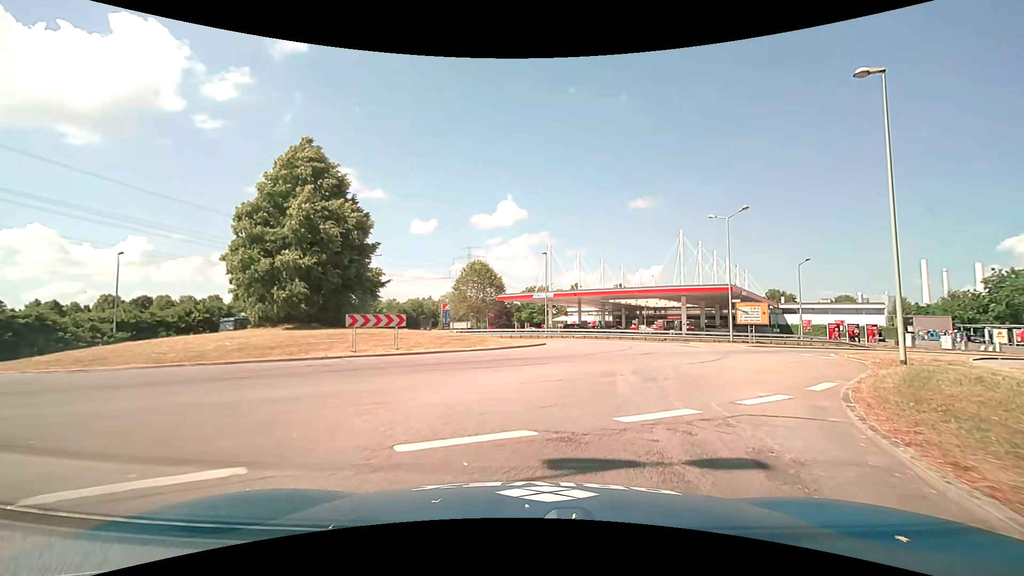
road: primary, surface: asphalt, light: Day
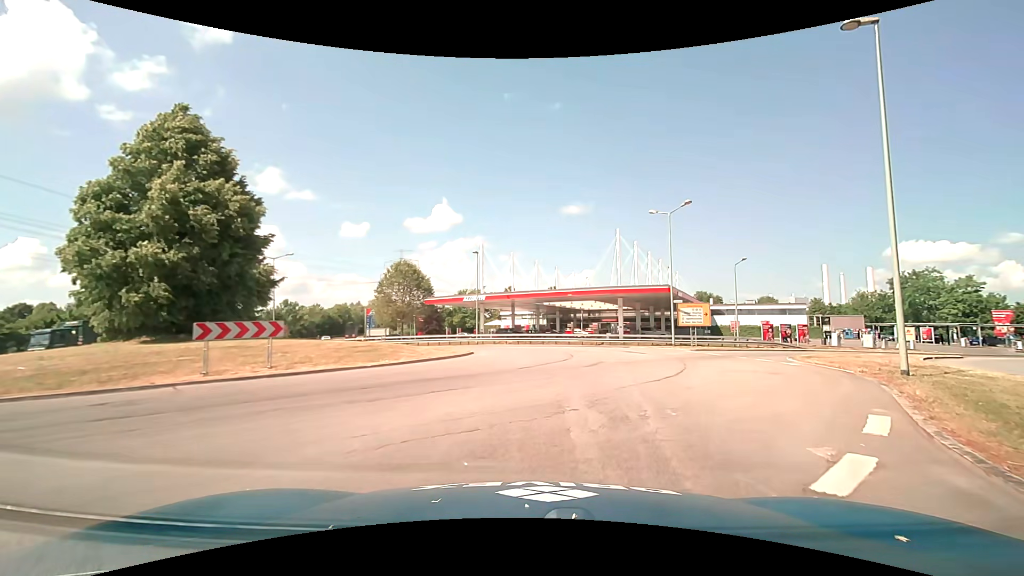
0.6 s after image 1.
(+0.3, +4.4) m; +9°
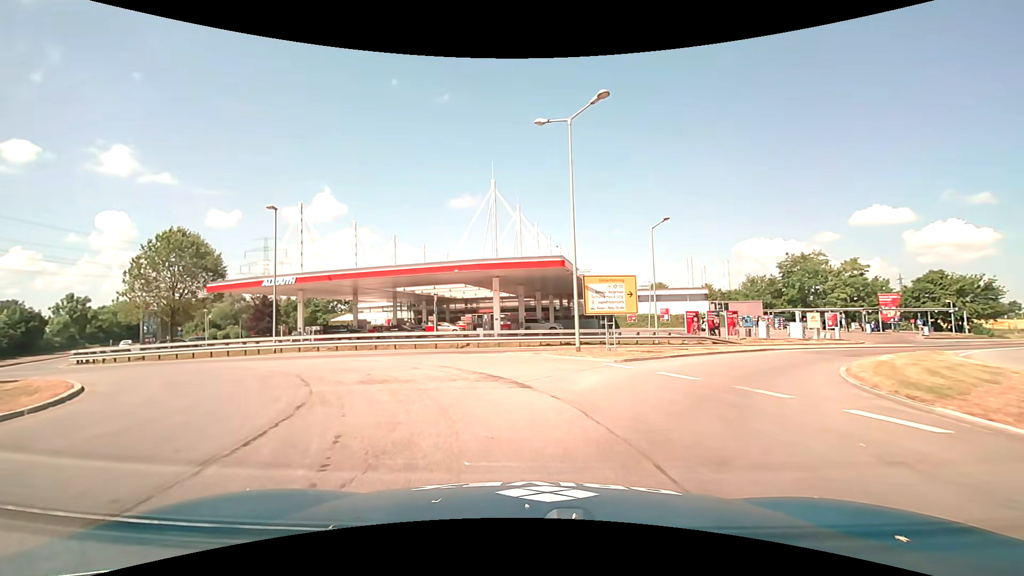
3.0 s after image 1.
(+3.5, +17.6) m; +12°
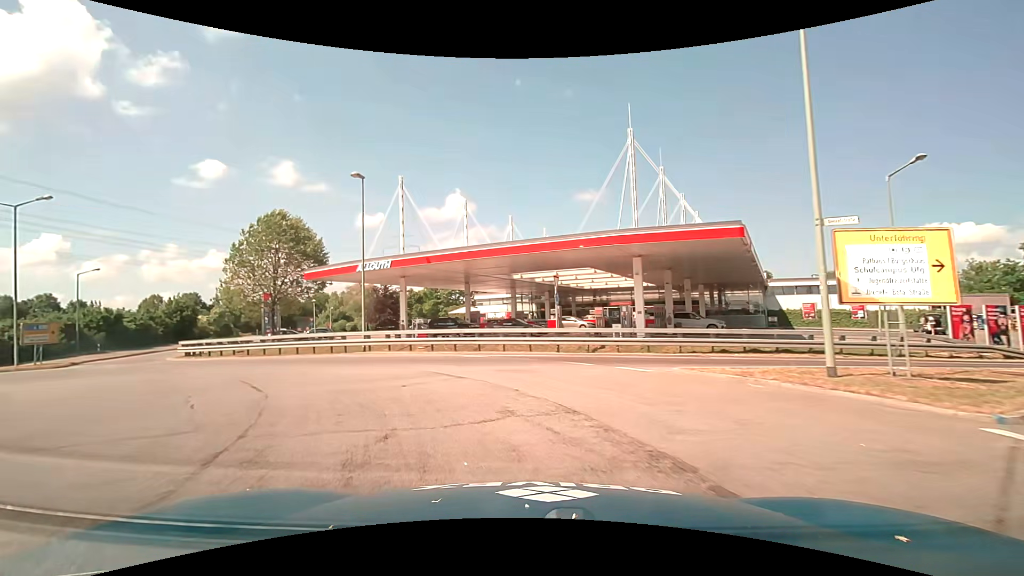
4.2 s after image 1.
(-1.0, +8.9) m; -15°
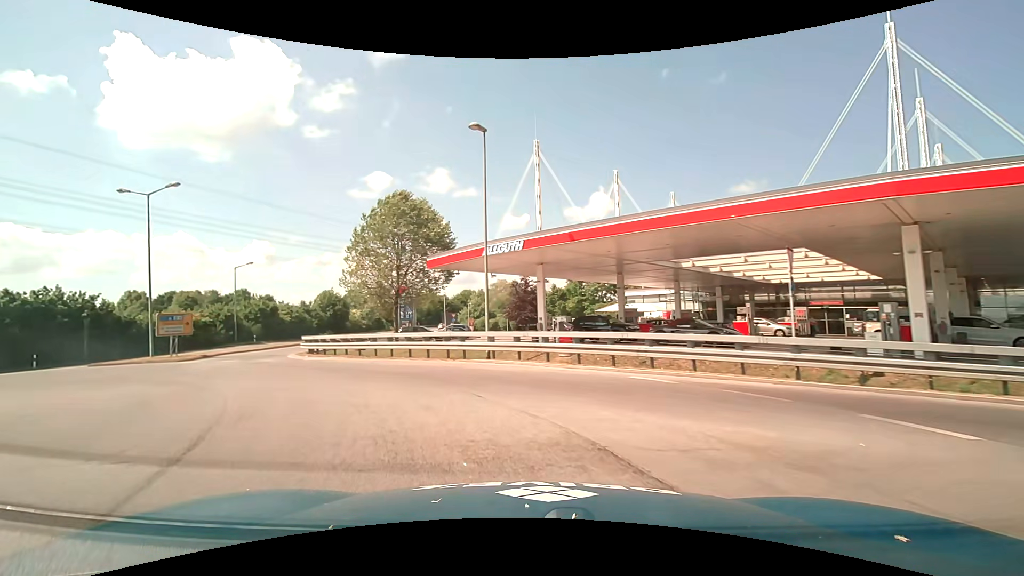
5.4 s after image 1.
(-1.1, +8.1) m; -16°
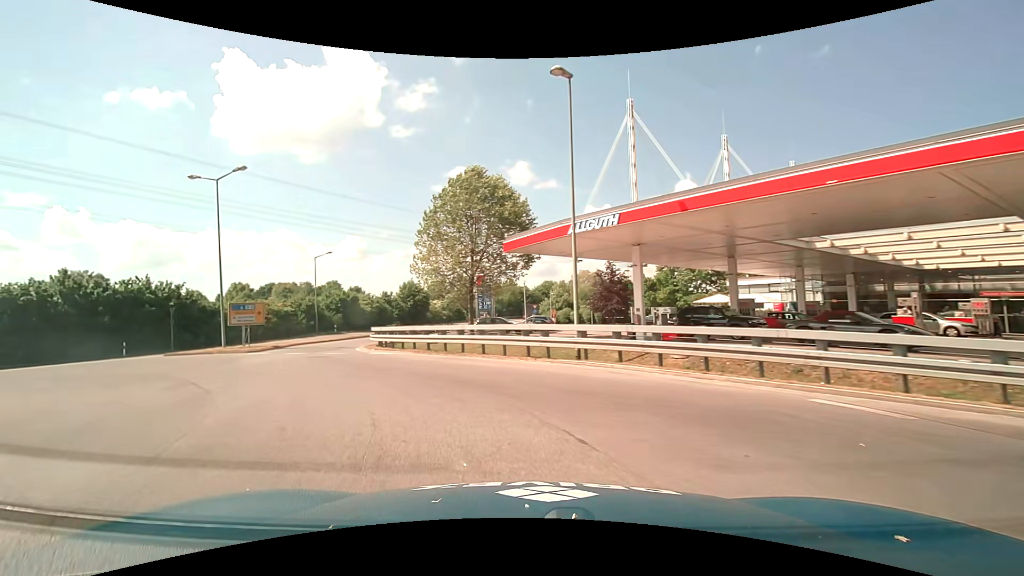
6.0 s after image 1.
(-0.3, +4.2) m; -9°
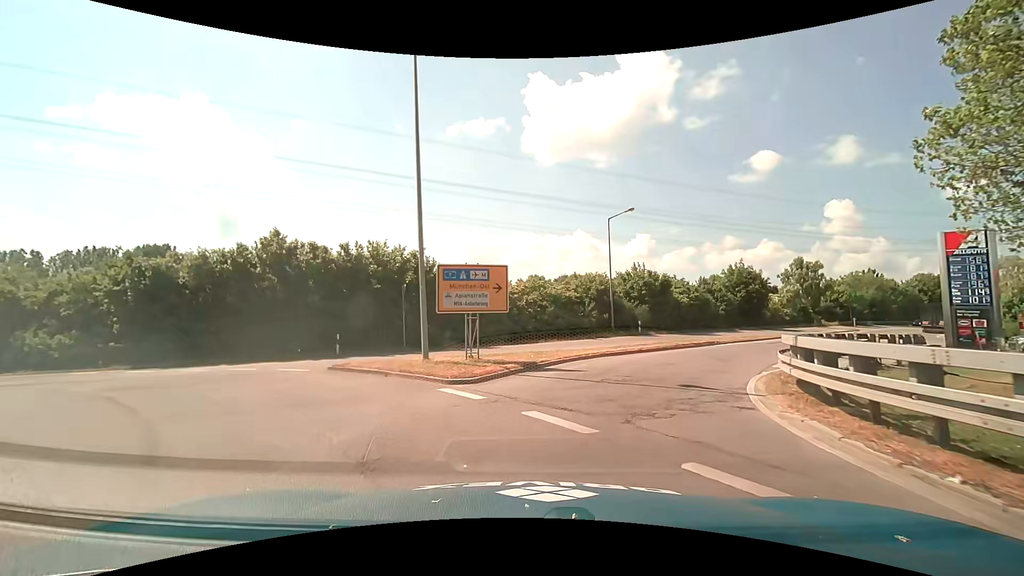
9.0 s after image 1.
(-7.7, +19.5) m; -32°
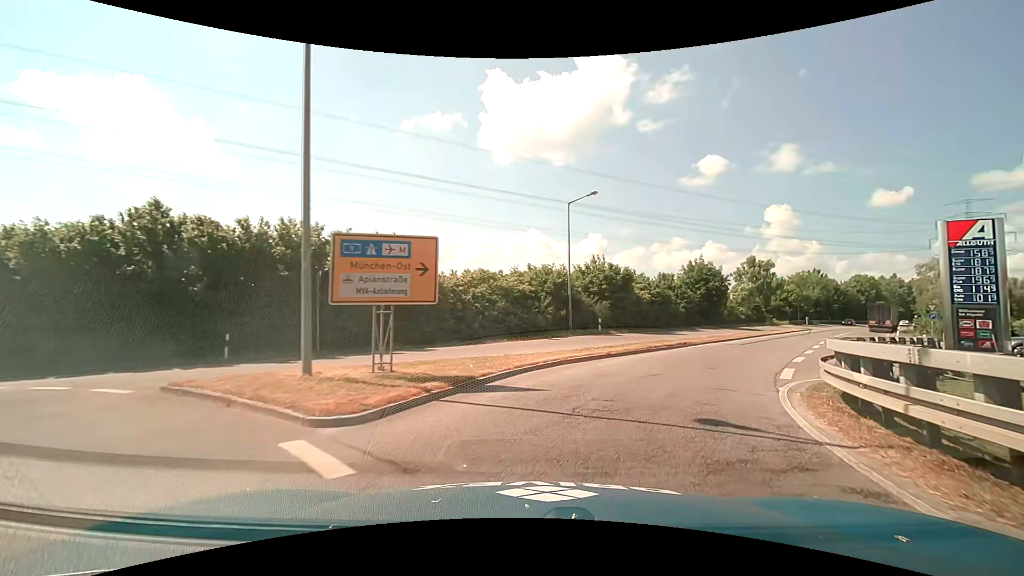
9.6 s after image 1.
(+0.2, +4.4) m; +5°
(+2, +10) (+6, +19) (+11, +27) (+17, +36) (+22, +44) (+28, +52) (+34, +60) (+40, +68) (+46, +76) (+52, +84) m
